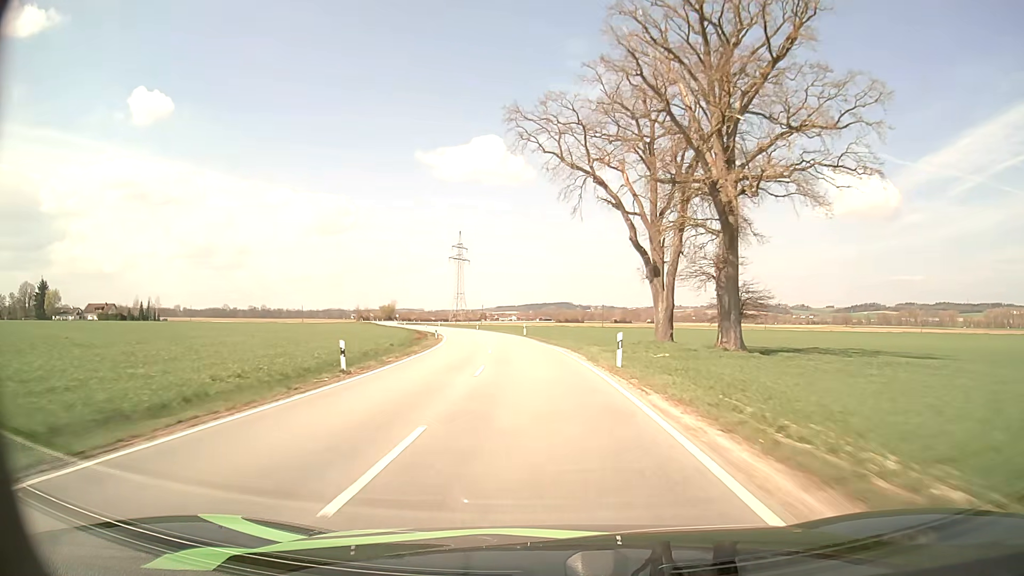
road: tertiary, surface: asphalt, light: Day
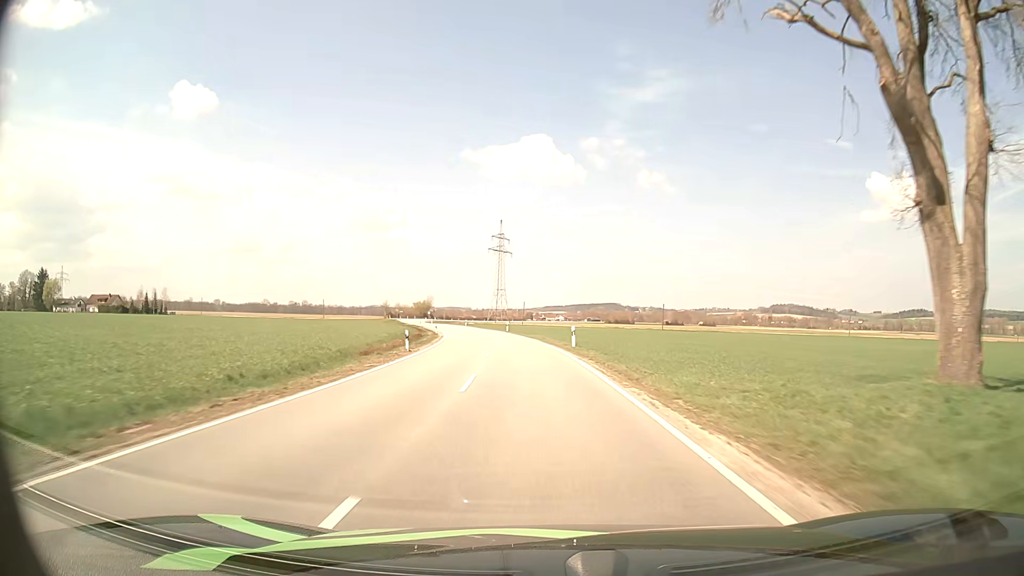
(-0.9, +28.1) m; -4°
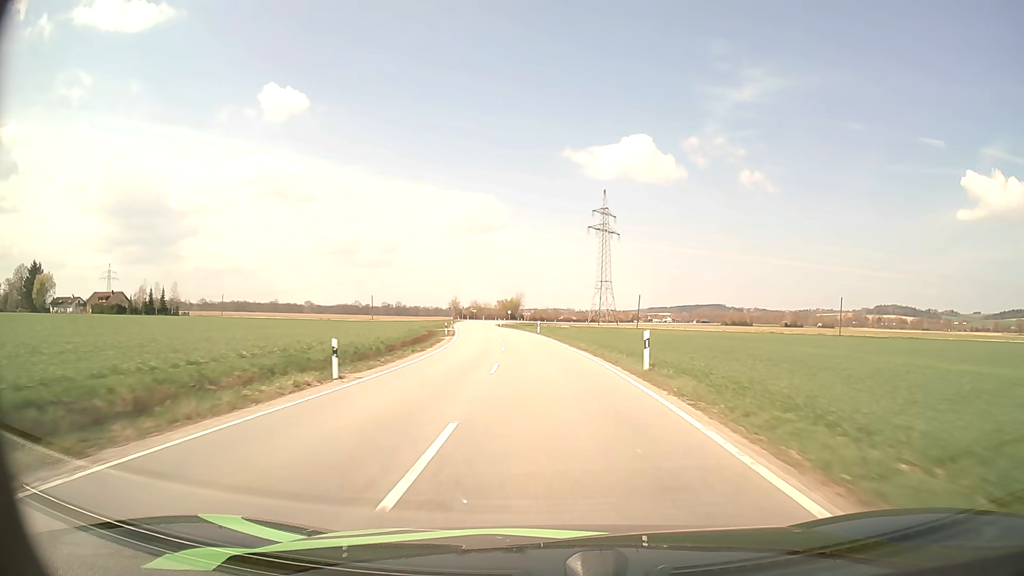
(-4.0, +56.7) m; -9°
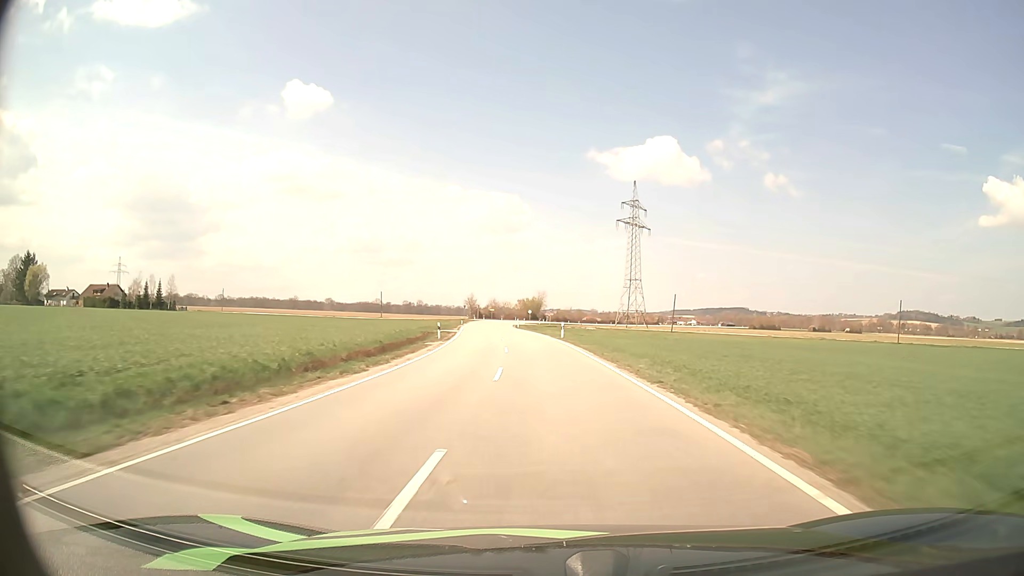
(-0.3, +14.2) m; -2°
